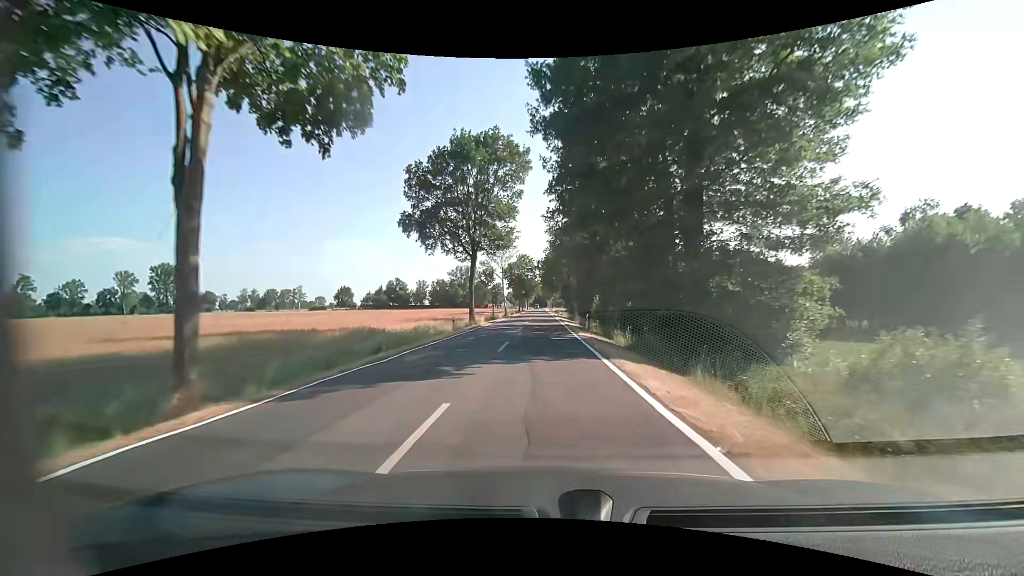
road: tertiary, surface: asphalt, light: Day
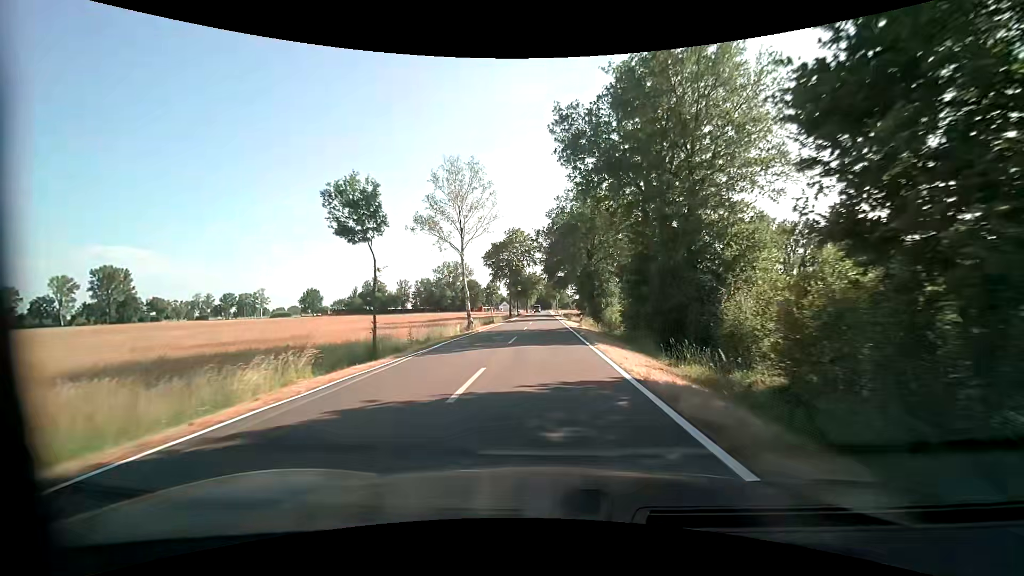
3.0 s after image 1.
(-0.3, +44.1) m; -1°
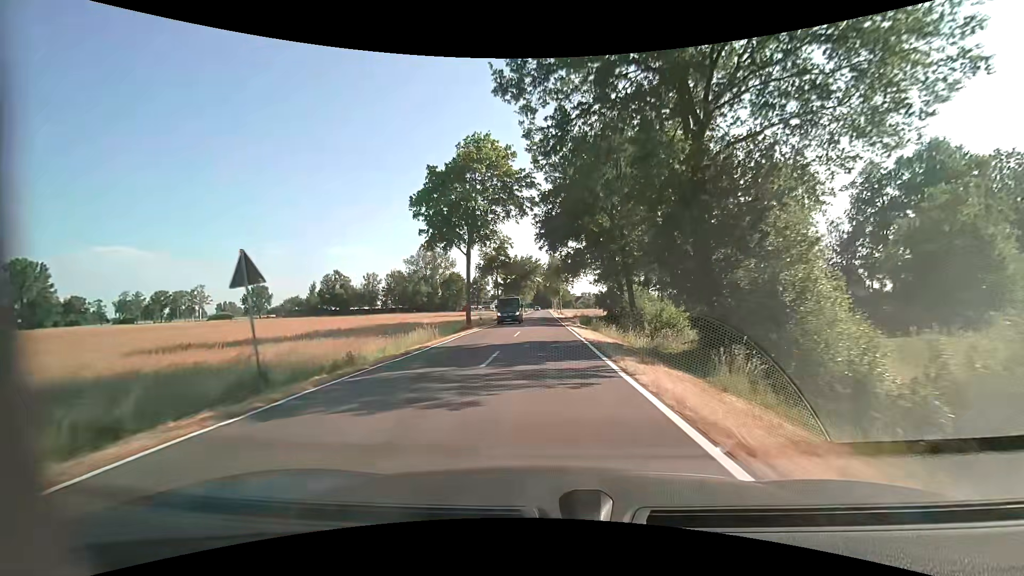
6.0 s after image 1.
(+0.3, +44.1) m; 0°
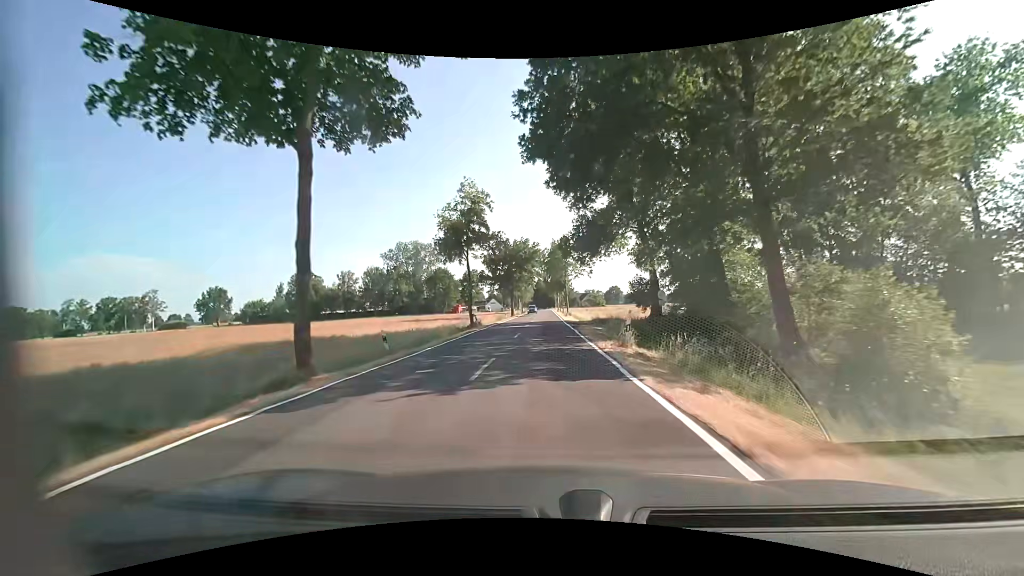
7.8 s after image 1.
(0.0, +26.5) m; +1°
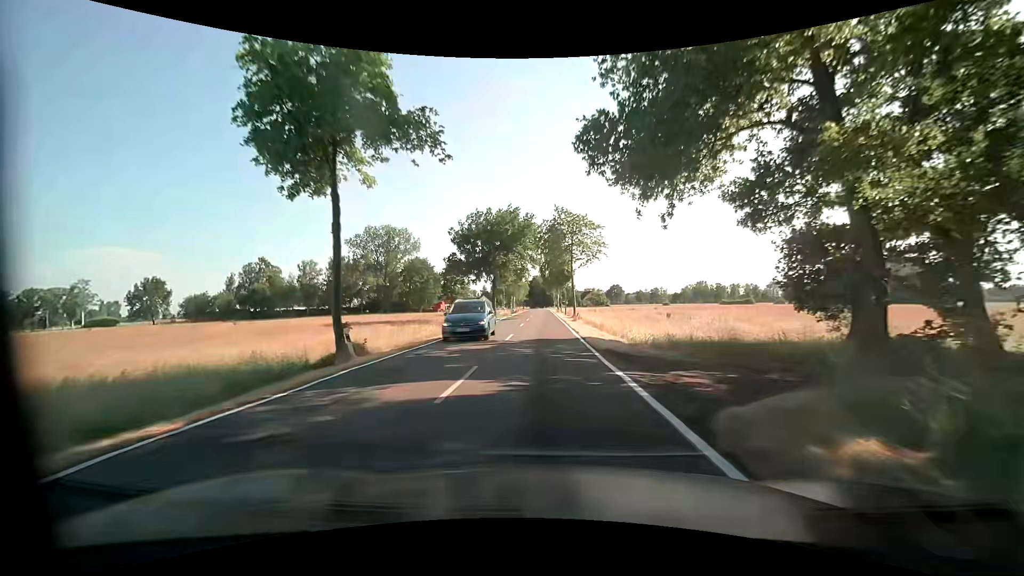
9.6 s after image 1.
(-0.4, +26.4) m; -1°
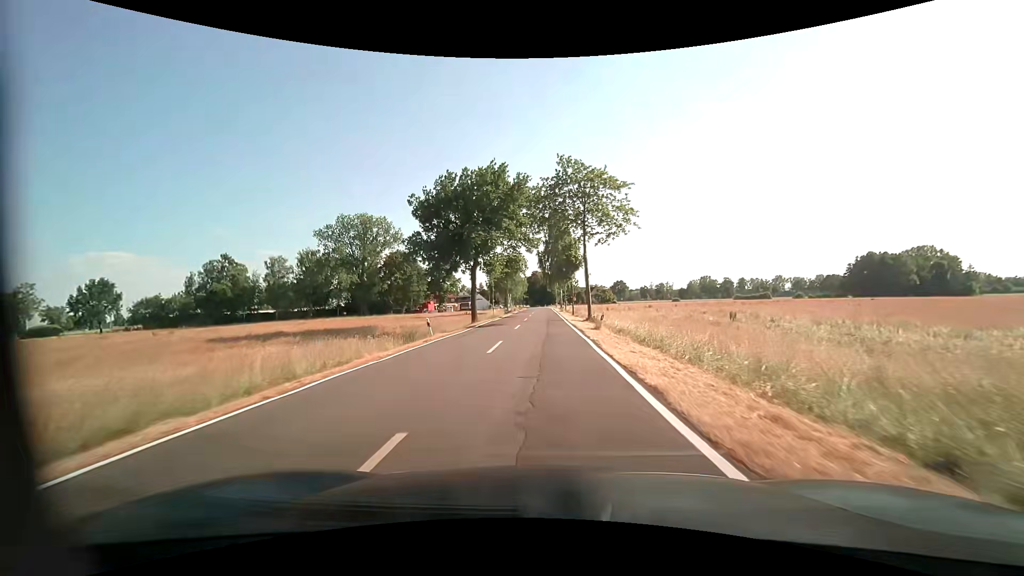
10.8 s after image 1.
(0.0, +17.6) m; -1°
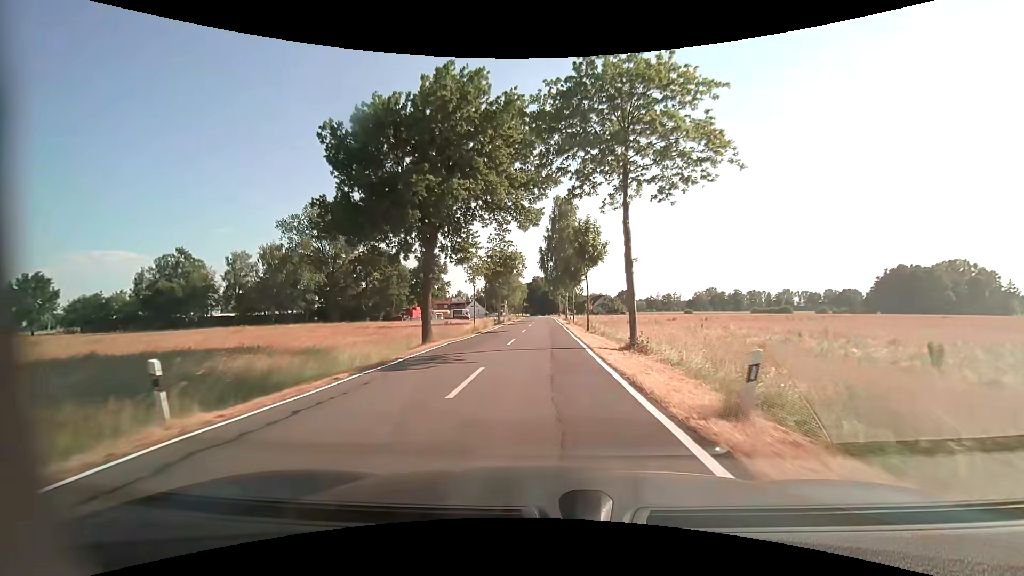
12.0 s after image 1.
(+0.1, +17.6) m; 0°
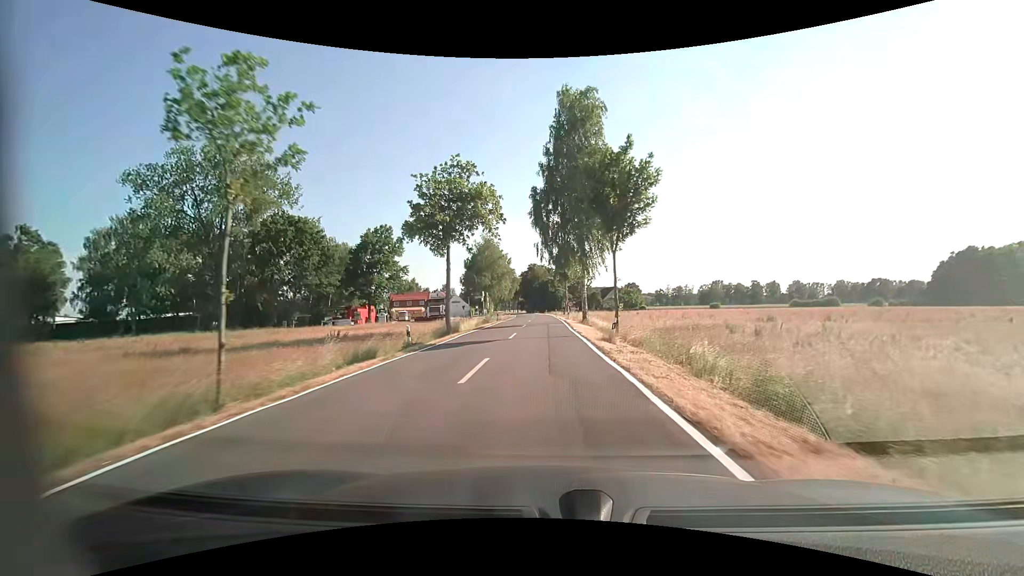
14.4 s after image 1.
(+0.2, +35.3) m; +1°
(0, +10) (0, +20) (0, +30) (0, +40) (0, +50) (0, +60) (-1, +70) (-1, +80) (-1, +90) (-2, +100) m
